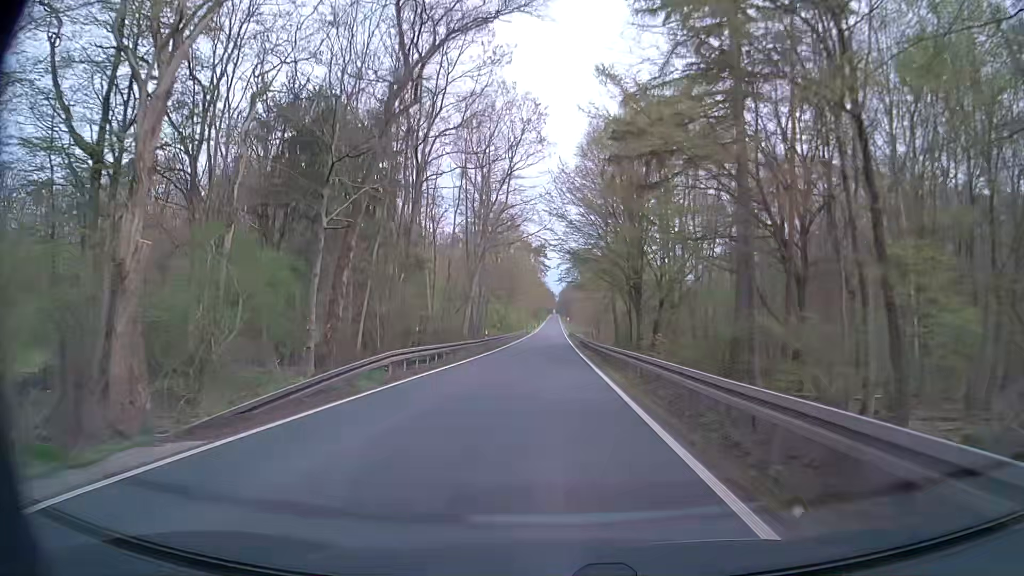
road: secondary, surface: asphalt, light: Day
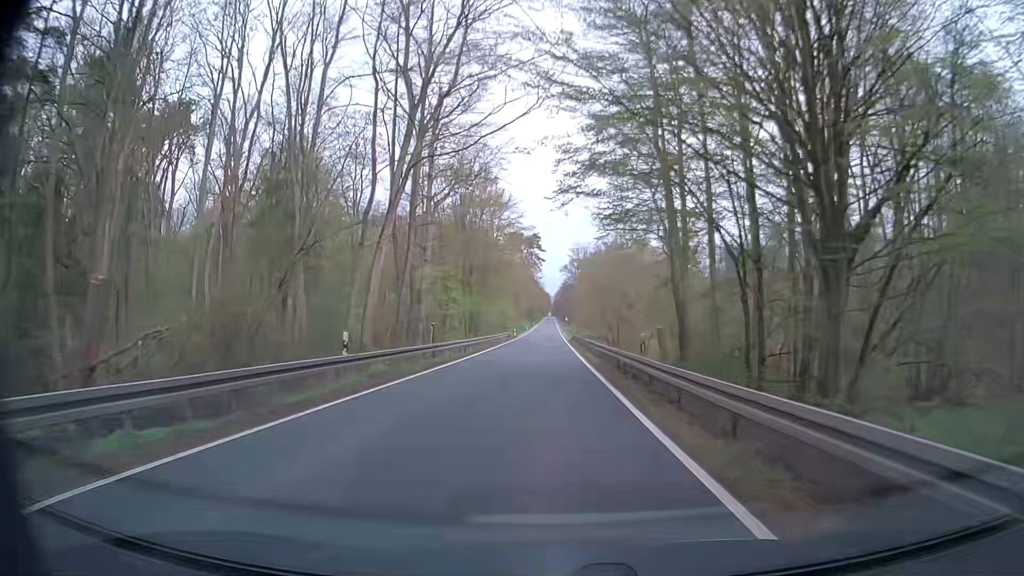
(+0.3, +32.2) m; 0°
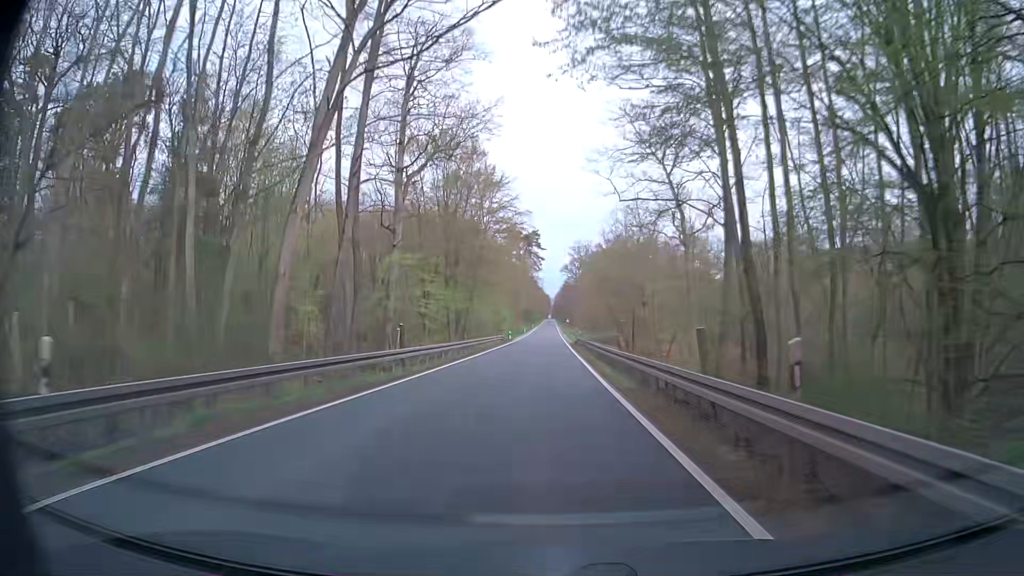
(0.0, +10.7) m; 0°
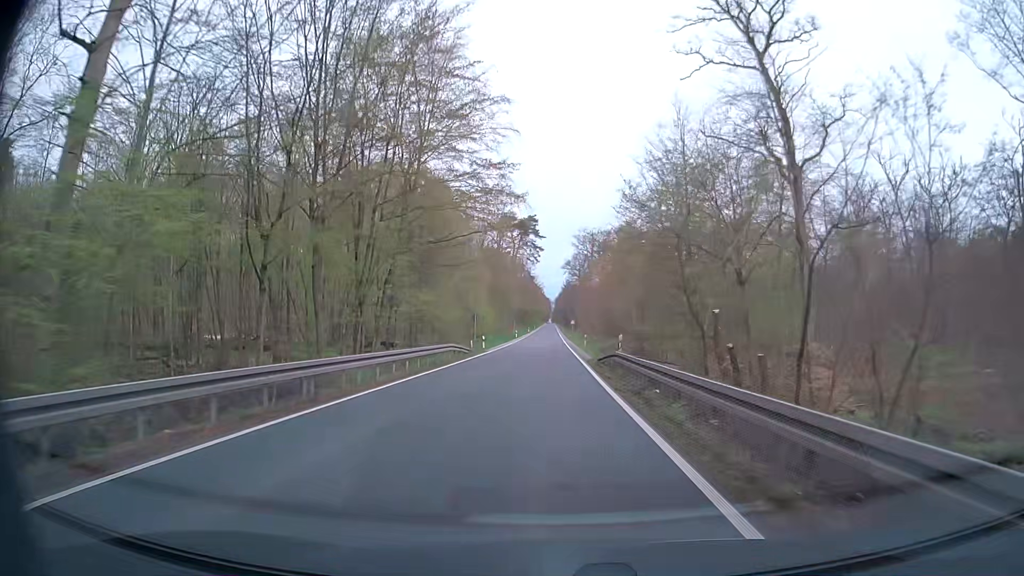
(-0.1, +32.0) m; 0°
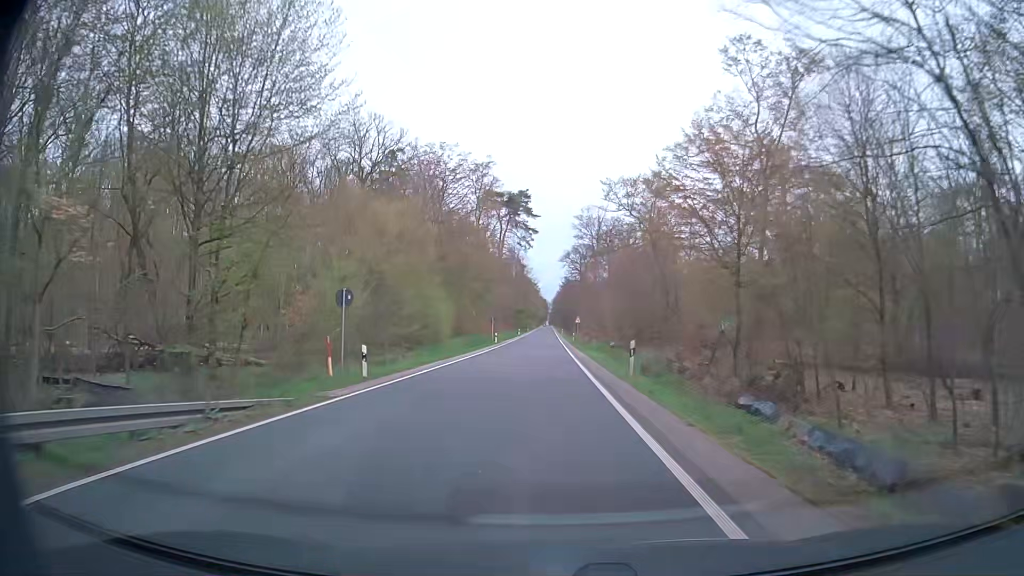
(+0.1, +32.0) m; 0°
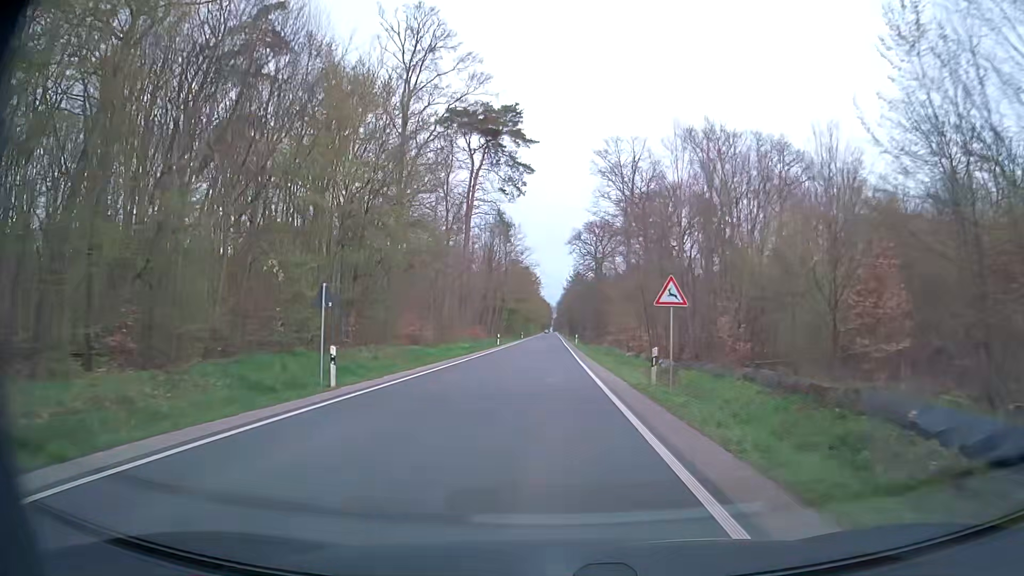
(-0.2, +53.2) m; 0°
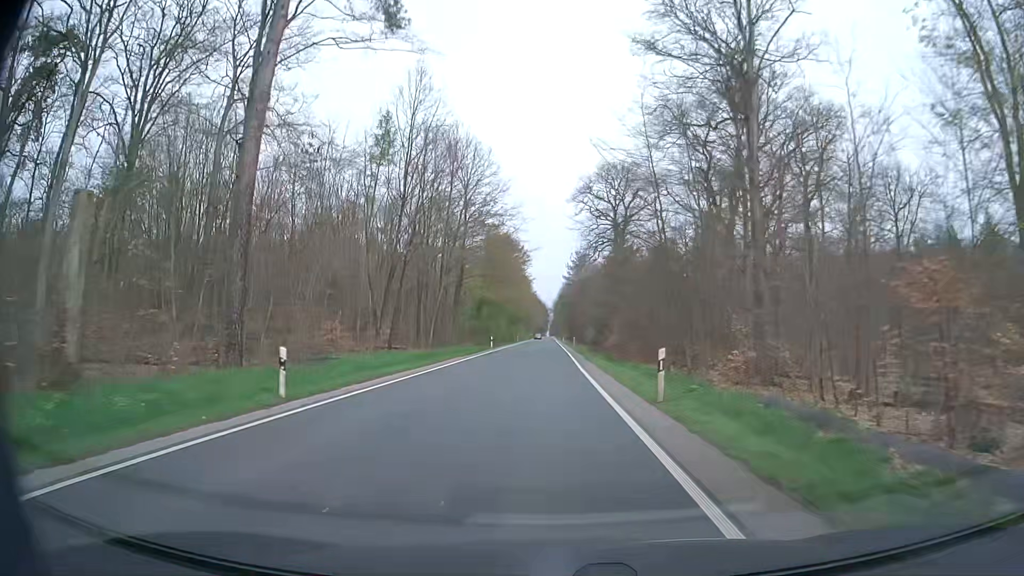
(0.0, +53.3) m; 0°
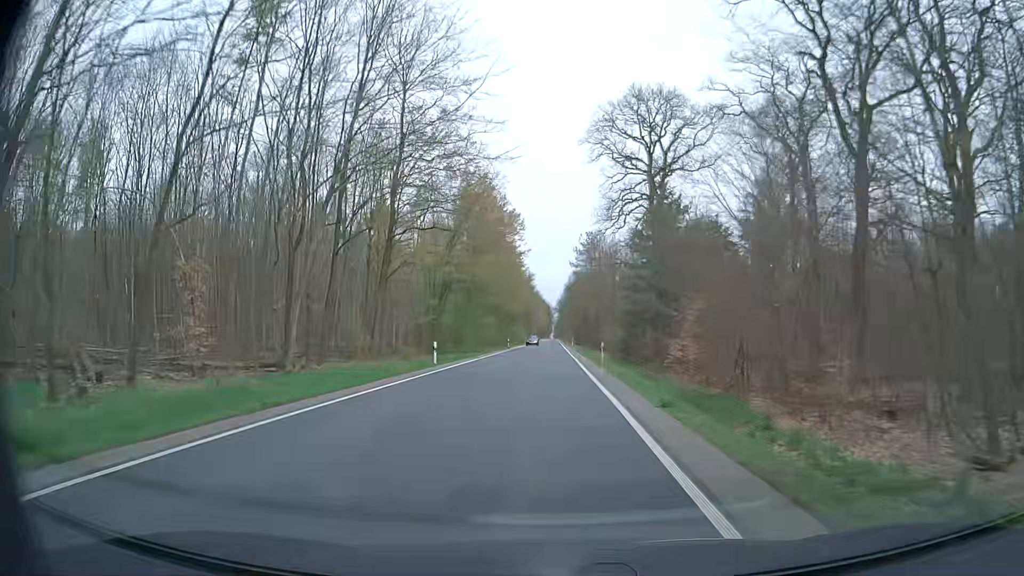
(-0.2, +32.1) m; -1°
(0, +10) (0, +20) (0, +30) (0, +40) (0, +50) (0, +60) (0, +70) (0, +80) (0, +90) (0, +100) m
